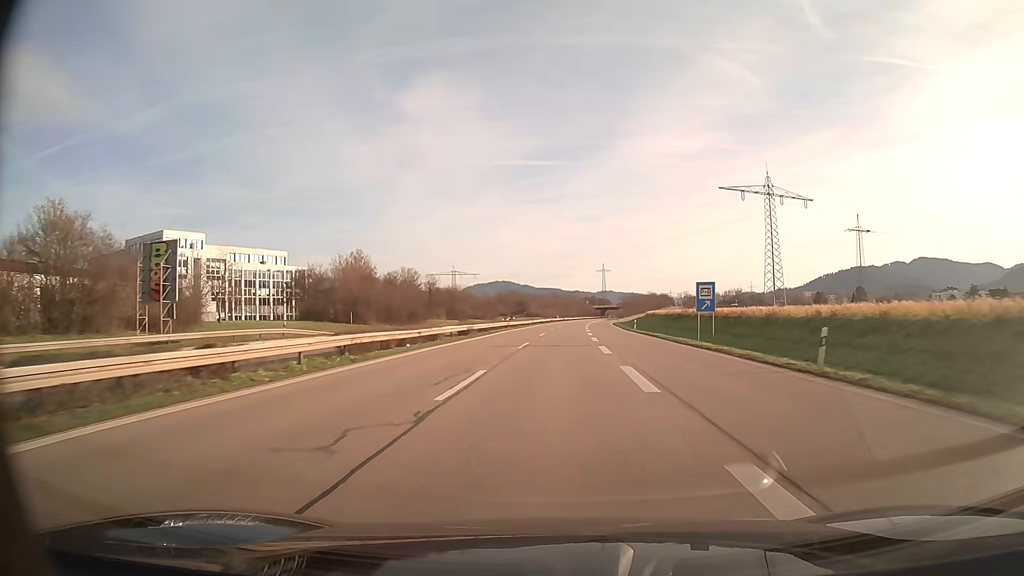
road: trunk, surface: asphalt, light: Day
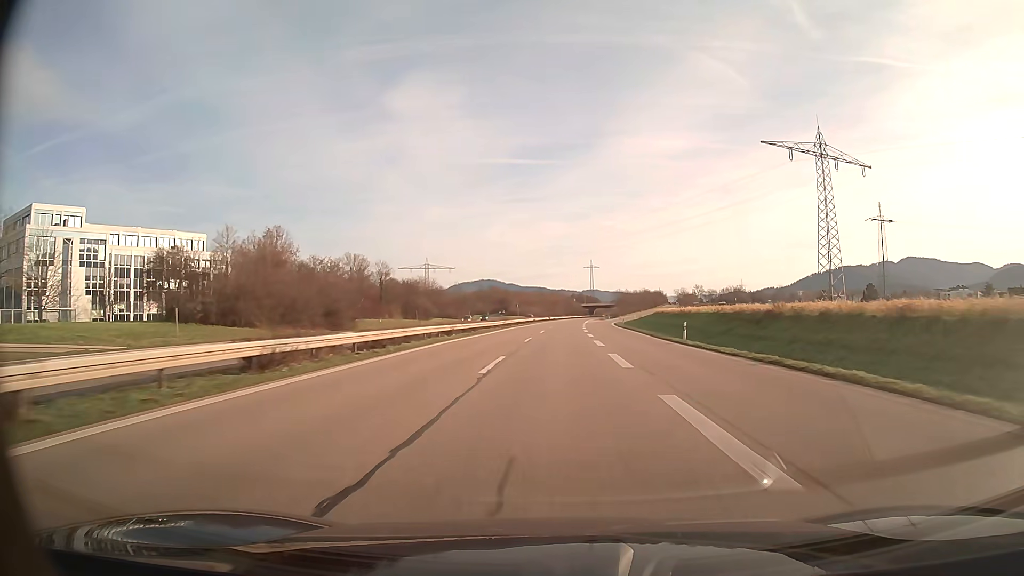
(+0.3, +31.3) m; +1°
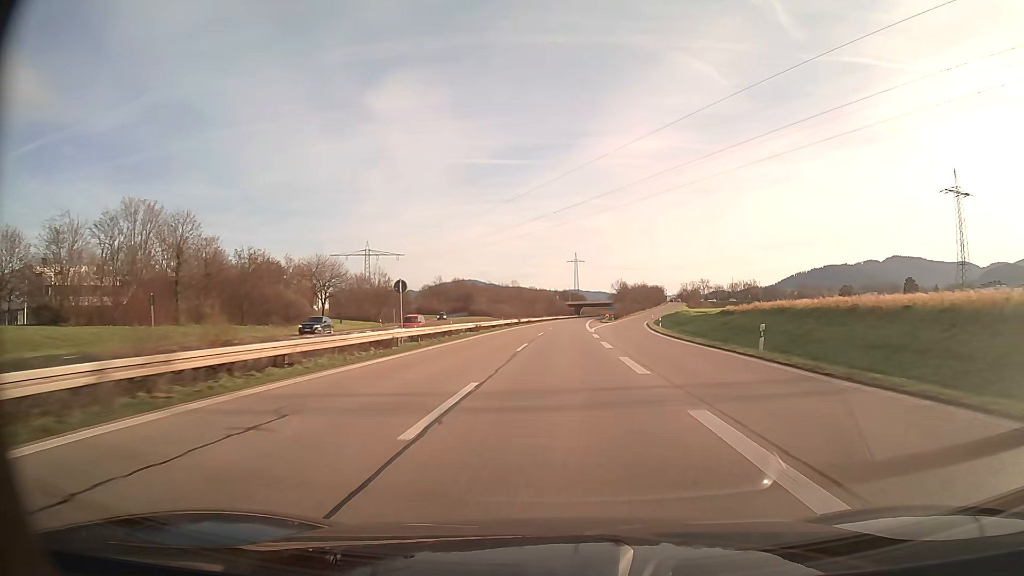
(+0.9, +62.6) m; +2°
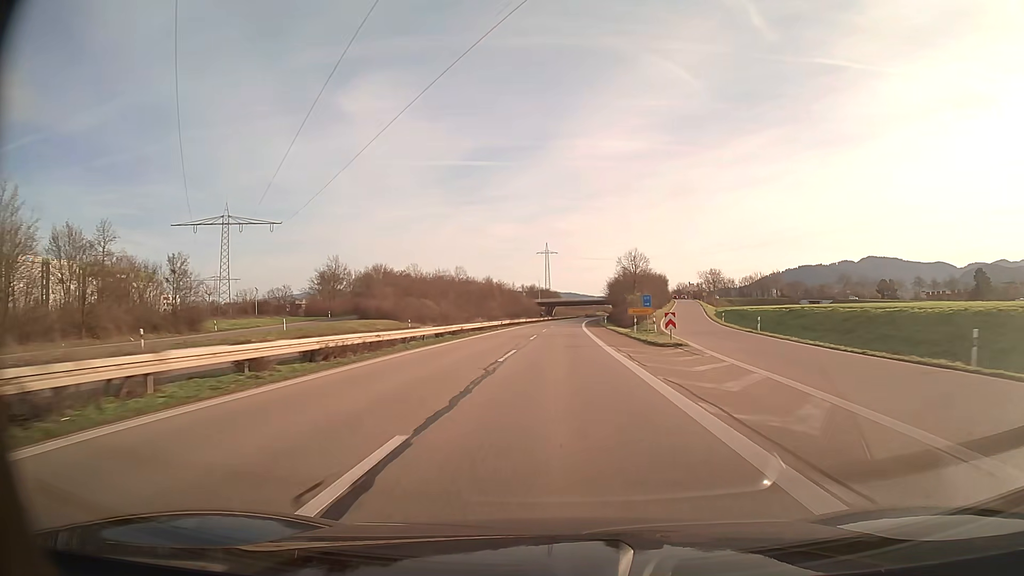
(+1.8, +78.2) m; +2°
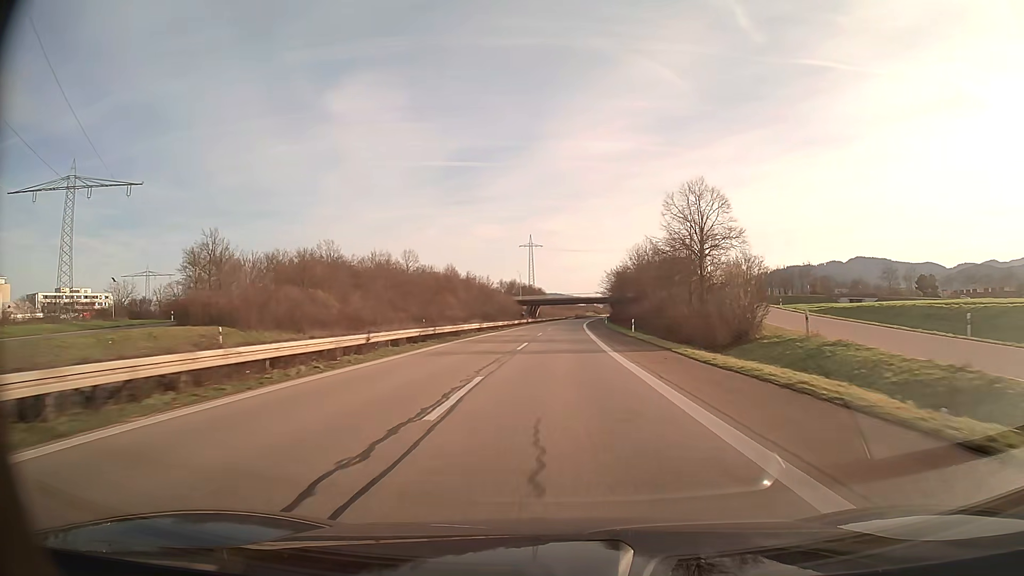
(+0.5, +46.9) m; +1°
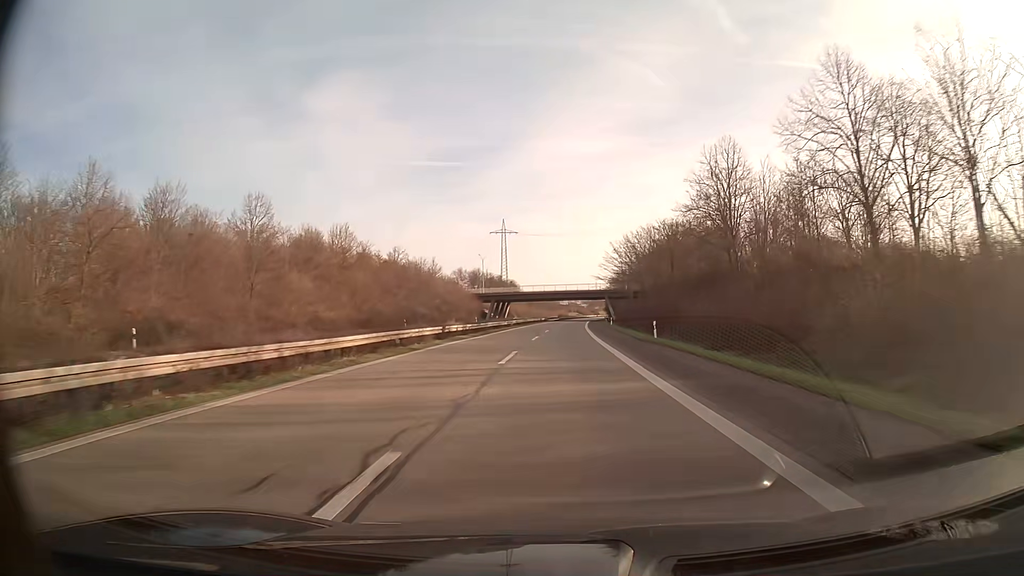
(+0.9, +62.6) m; +2°
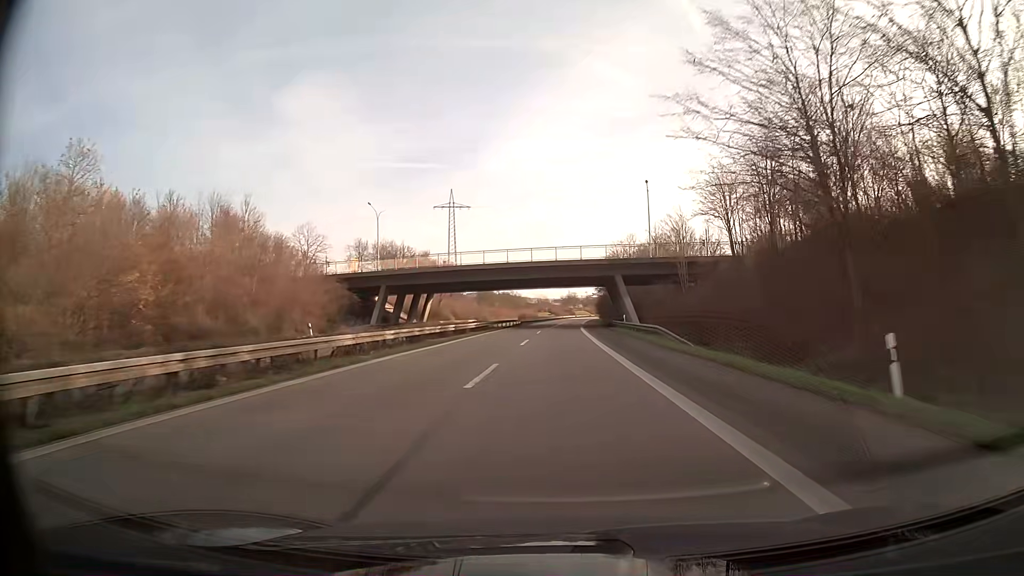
(+1.8, +78.2) m; +3°
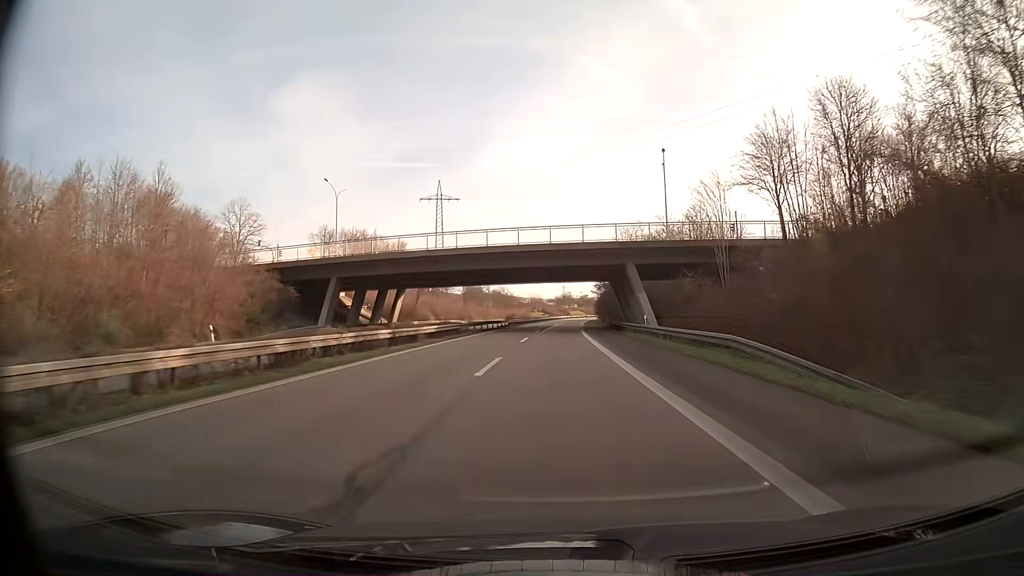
(+0.1, +15.6) m; 0°
